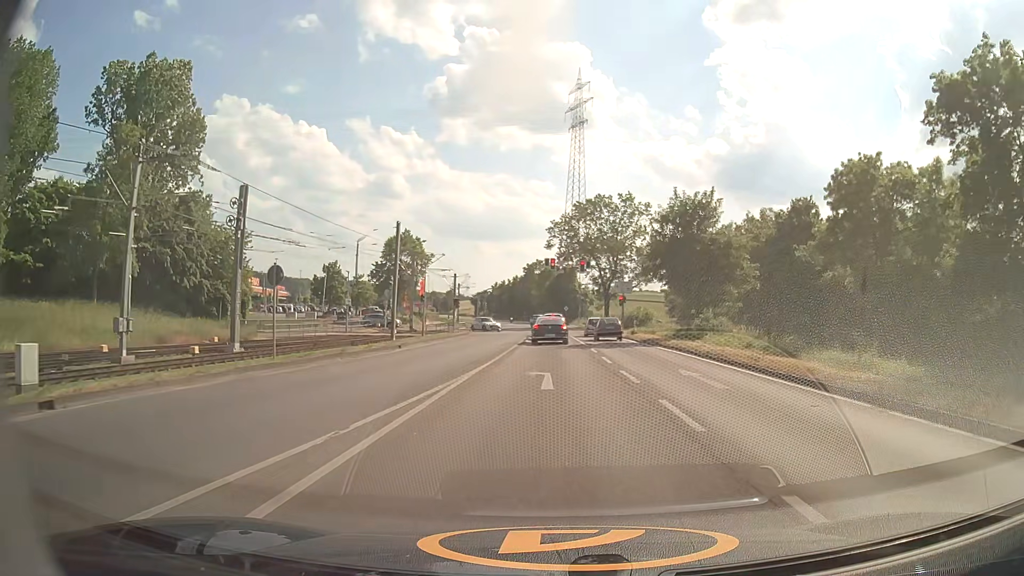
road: secondary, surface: asphalt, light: Day
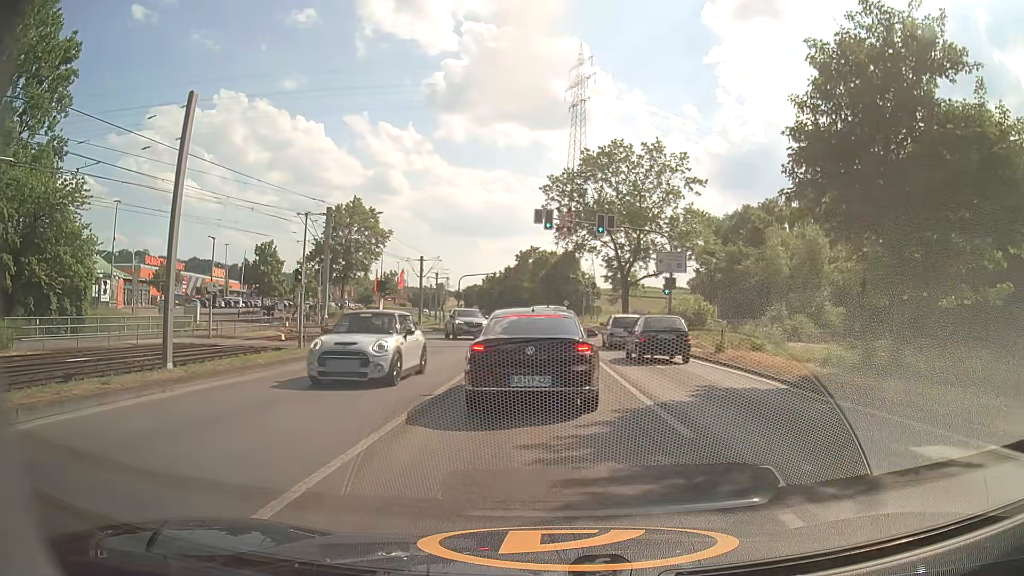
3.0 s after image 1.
(+0.2, +23.7) m; 0°
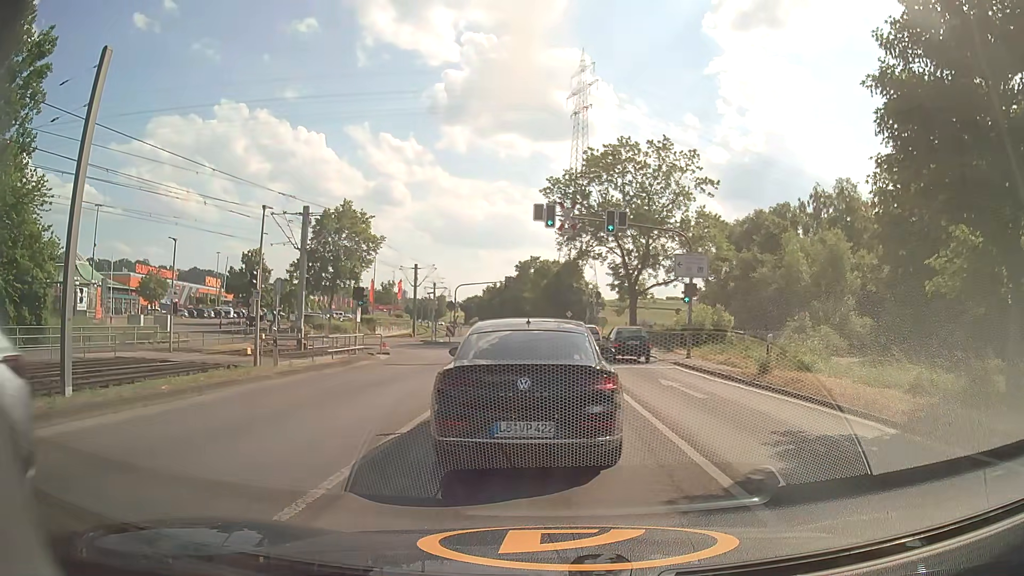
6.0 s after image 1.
(-0.1, +4.1) m; -2°
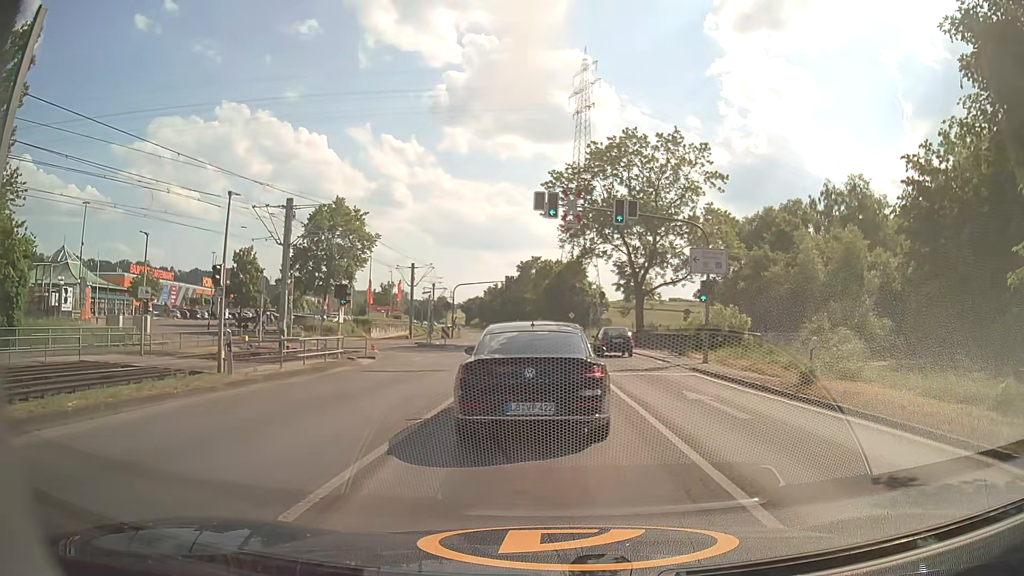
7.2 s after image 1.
(+0.1, +3.0) m; +2°
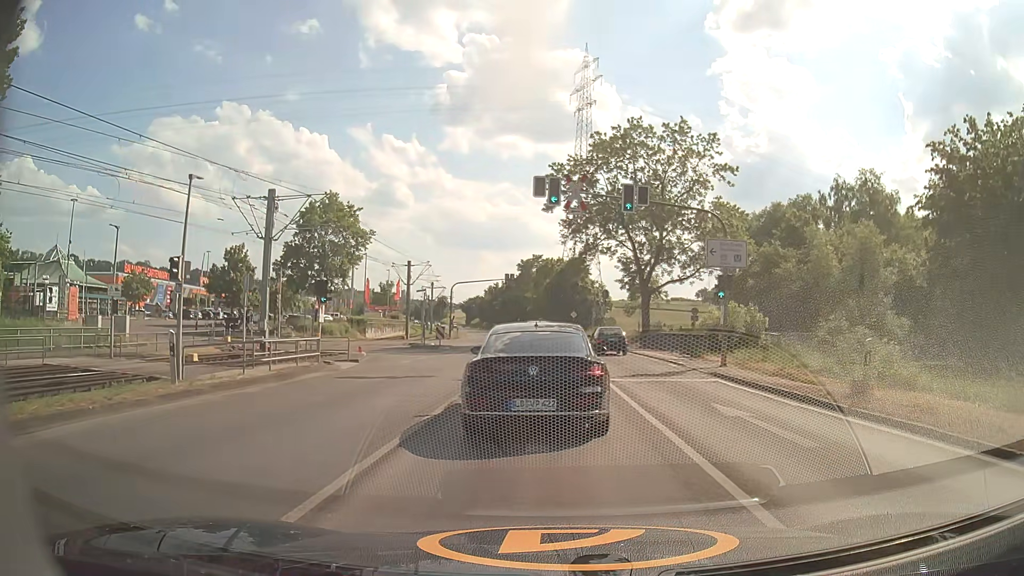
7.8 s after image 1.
(0.0, +2.7) m; 0°
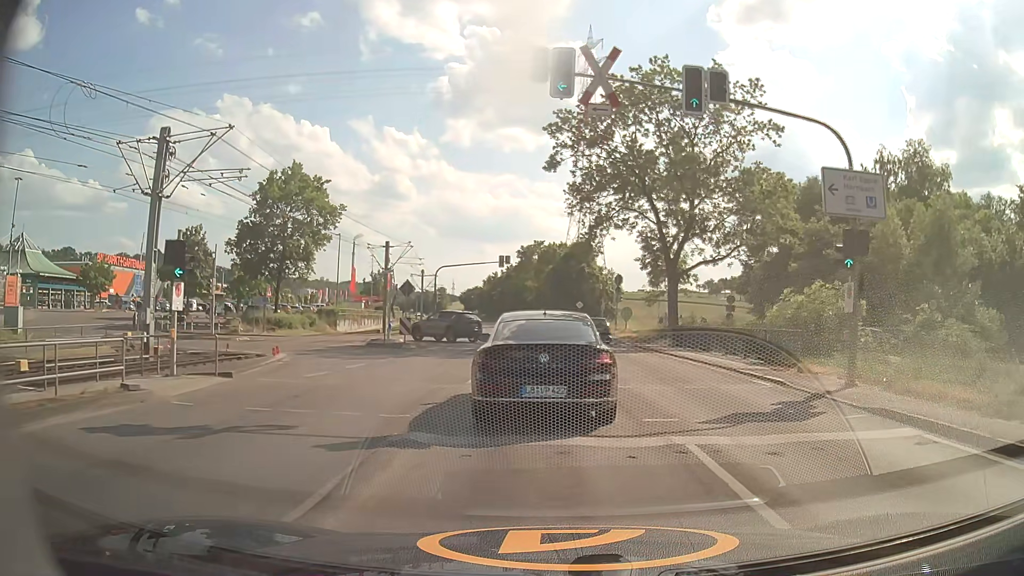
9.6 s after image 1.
(-0.2, +10.4) m; -2°
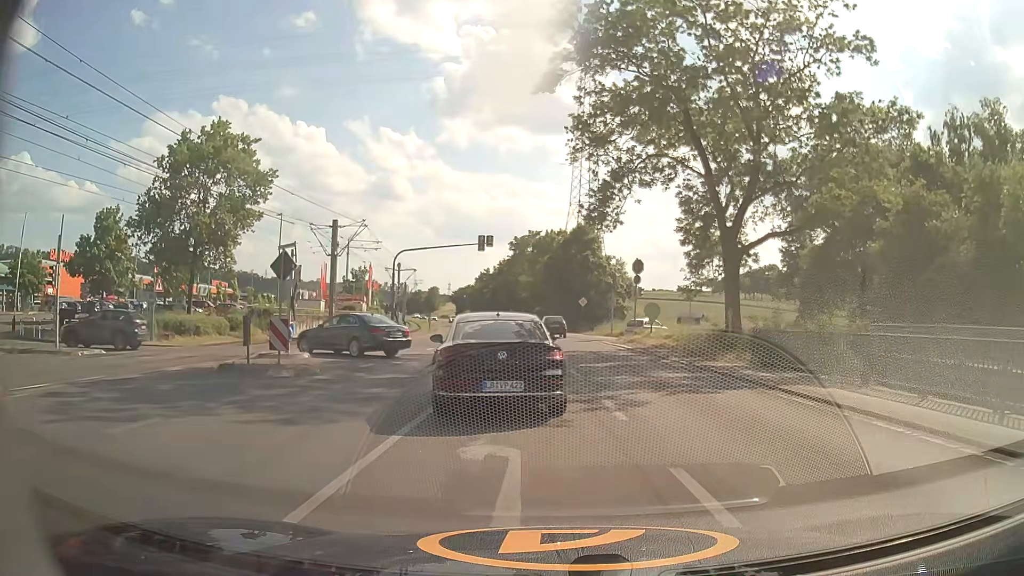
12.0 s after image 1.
(+0.3, +13.8) m; +1°
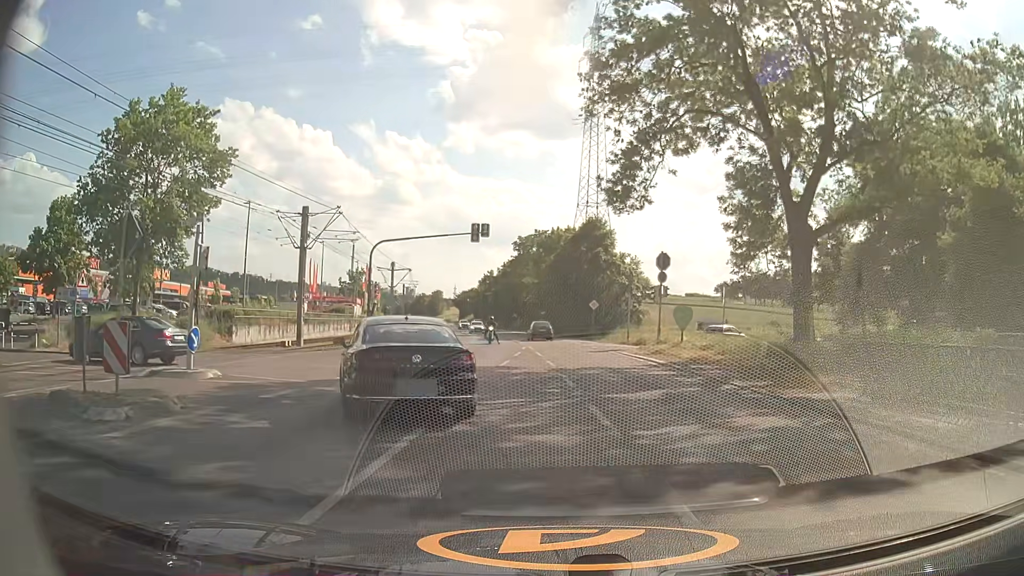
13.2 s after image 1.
(0.0, +7.1) m; 0°
